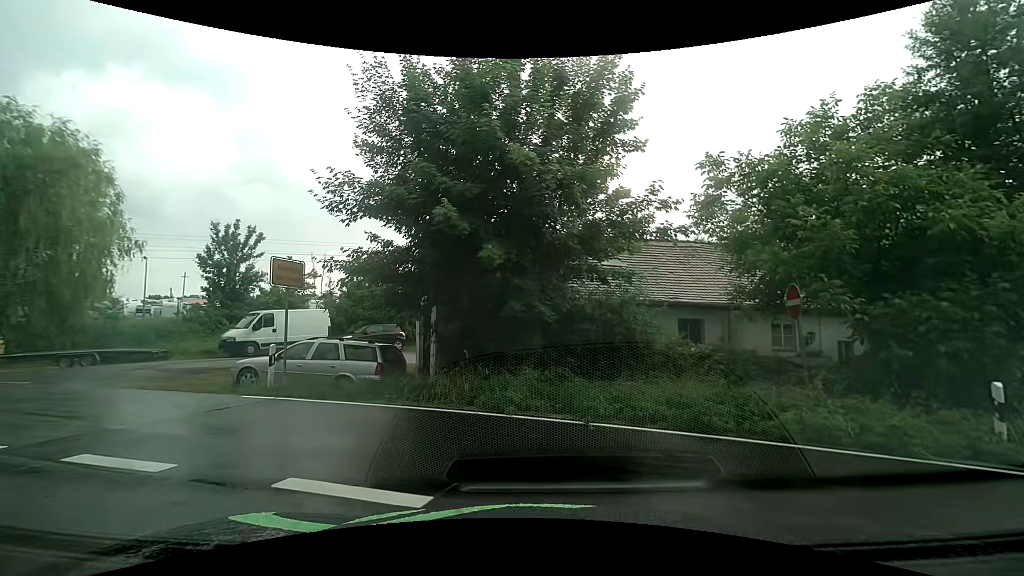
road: residential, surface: asphalt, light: Day
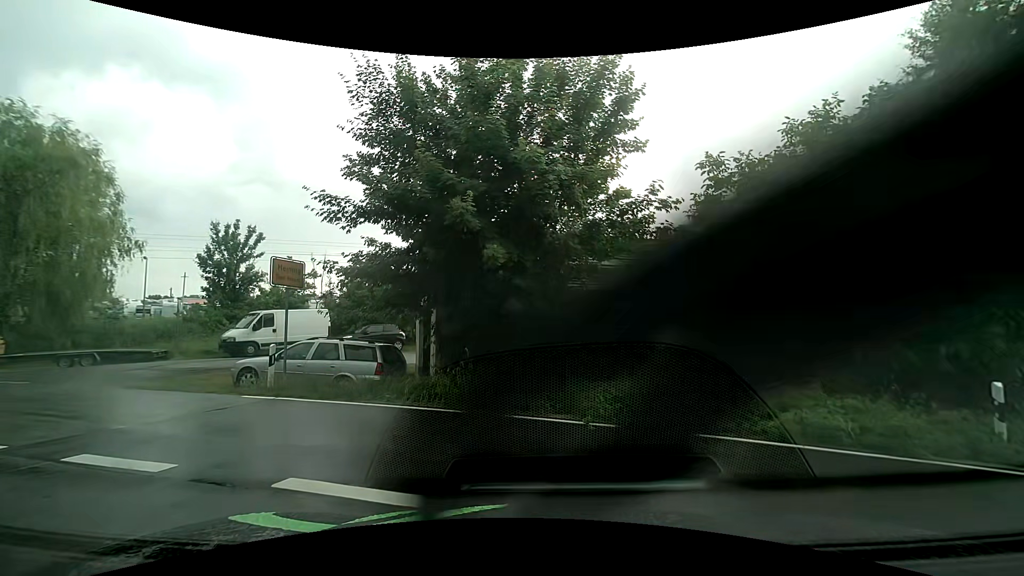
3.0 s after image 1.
(0.0, 0.0) m; 0°
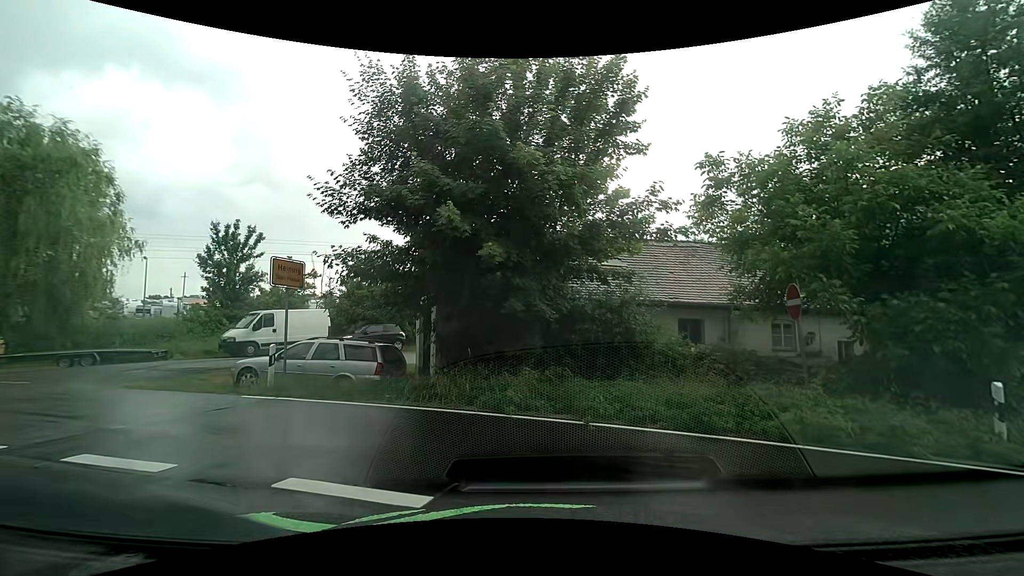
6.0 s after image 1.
(0.0, 0.0) m; 0°
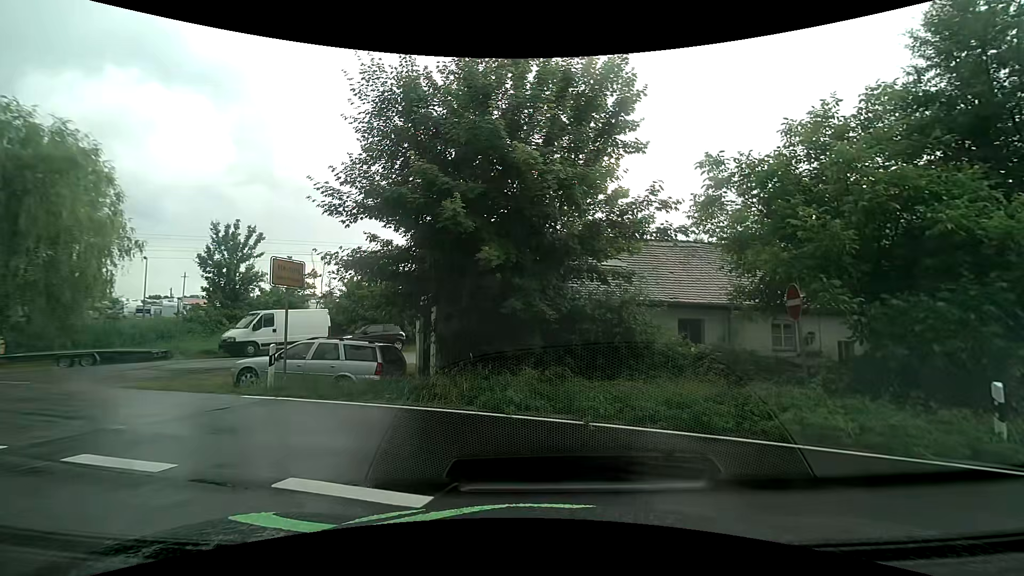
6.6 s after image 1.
(0.0, 0.0) m; 0°
(-5, +8) (-14, +12) (-24, +14) (-34, +14) (-44, +14) (-54, +11) (-63, +7) (-71, +1) (-78, -6) (-84, -13) m
